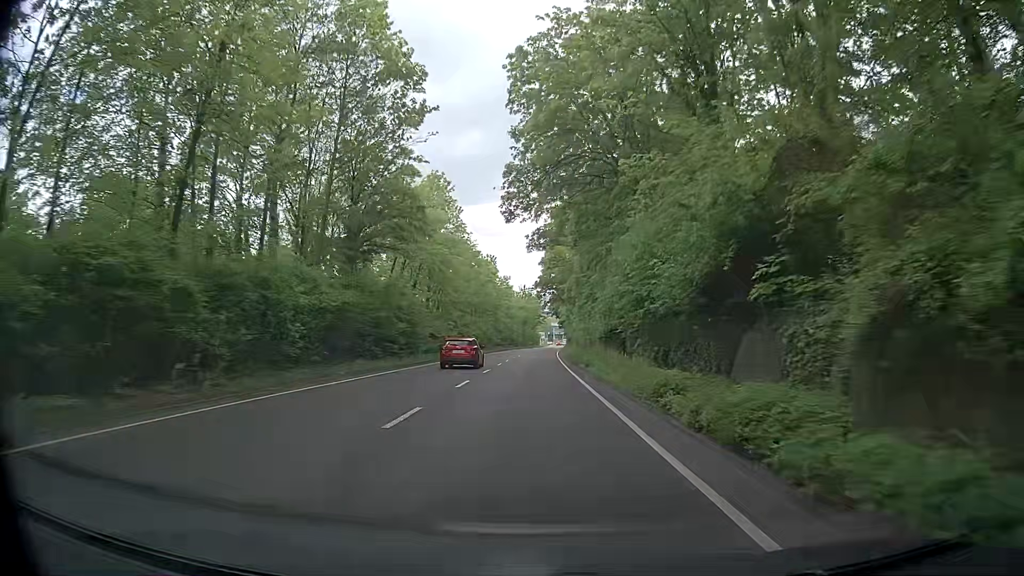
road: secondary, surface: asphalt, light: Day
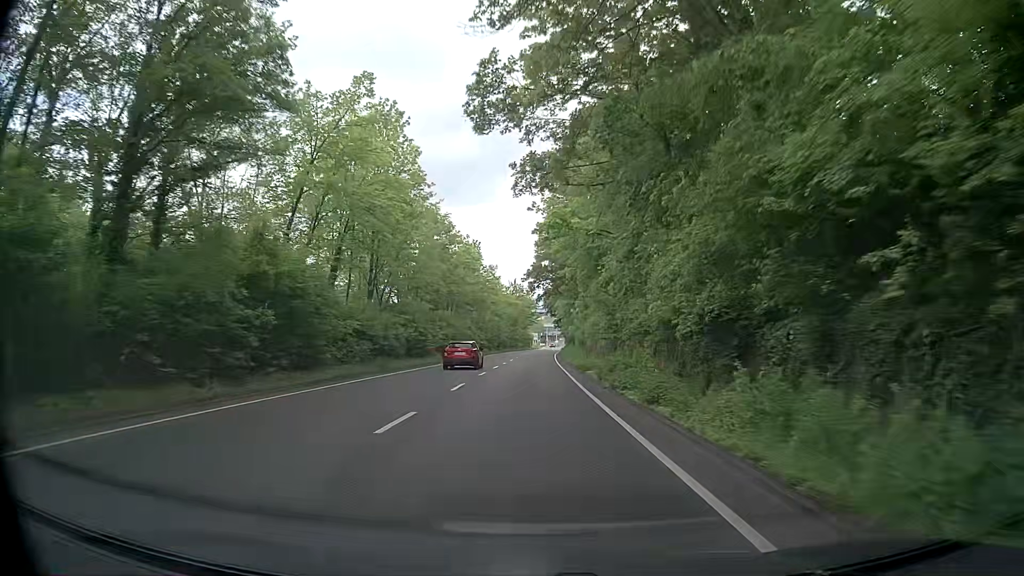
(+0.2, +18.5) m; +1°
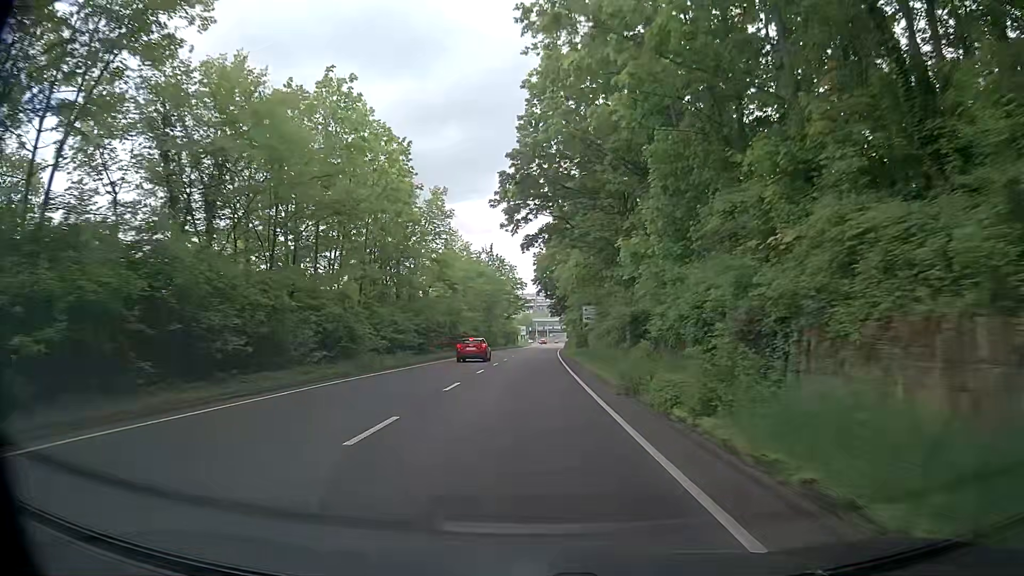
(+0.5, +46.3) m; +2°
(0, +10) (0, +20) (0, +30) (0, +40) (0, +50) (0, +60) (0, +70) (+1, +80) (+1, +90) (+1, +100) m
